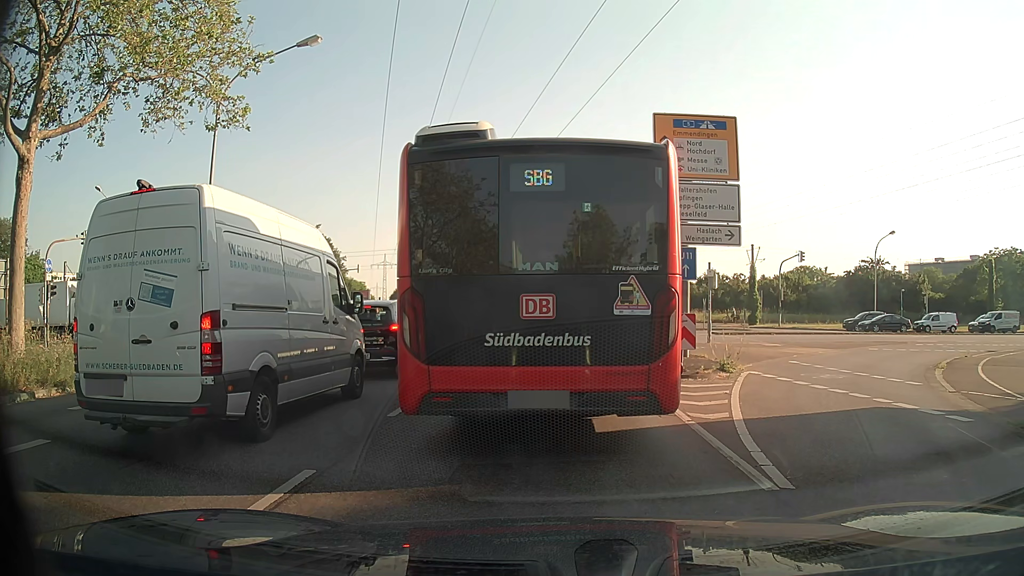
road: primary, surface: asphalt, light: Day
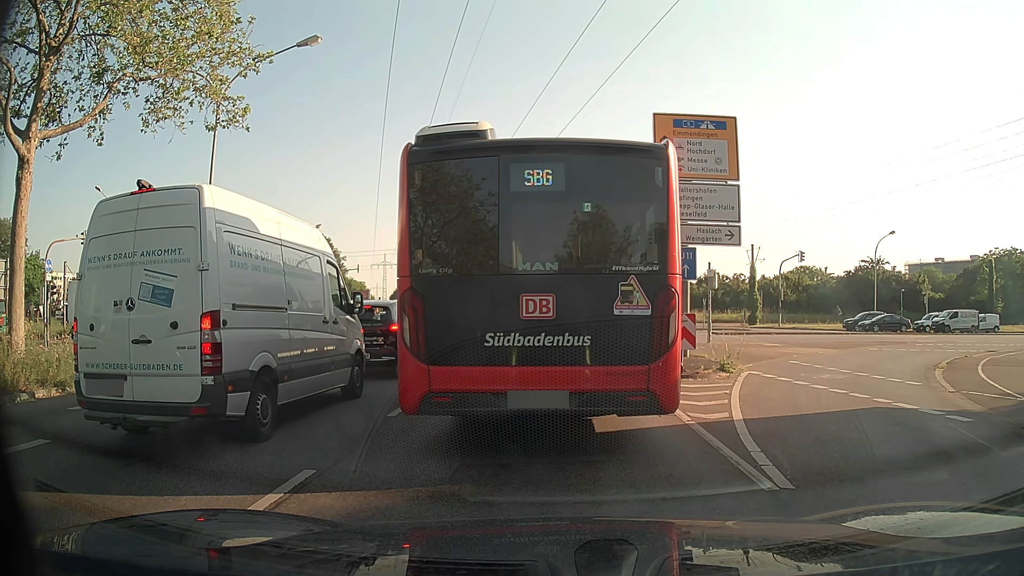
(0.0, 0.0) m; 0°
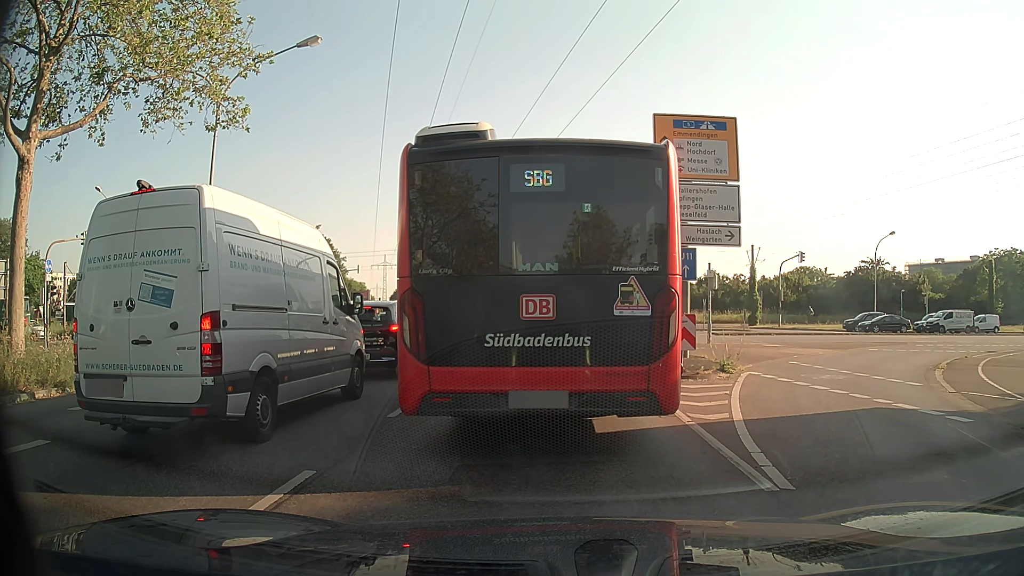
(0.0, 0.0) m; 0°
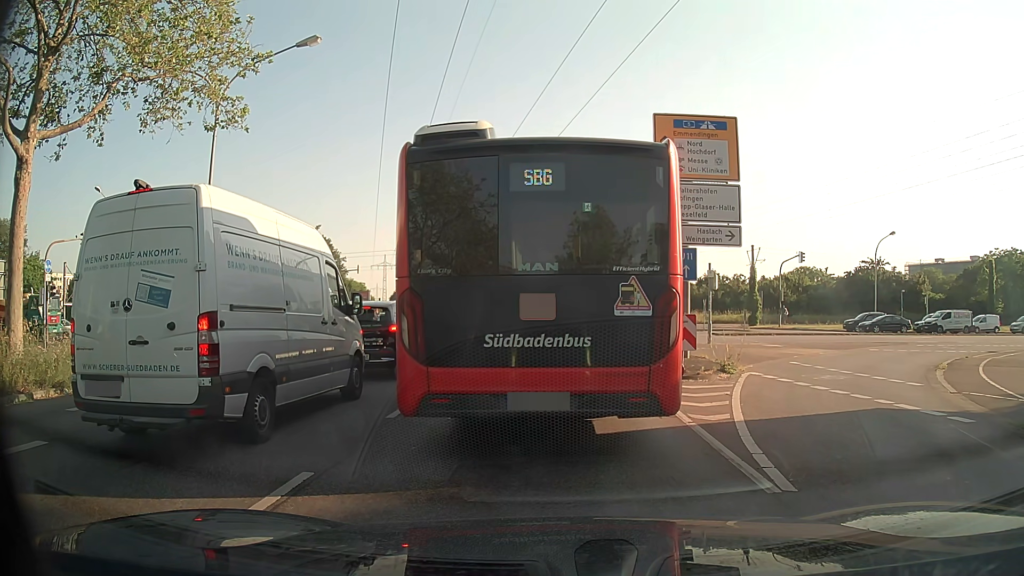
(0.0, 0.0) m; 0°
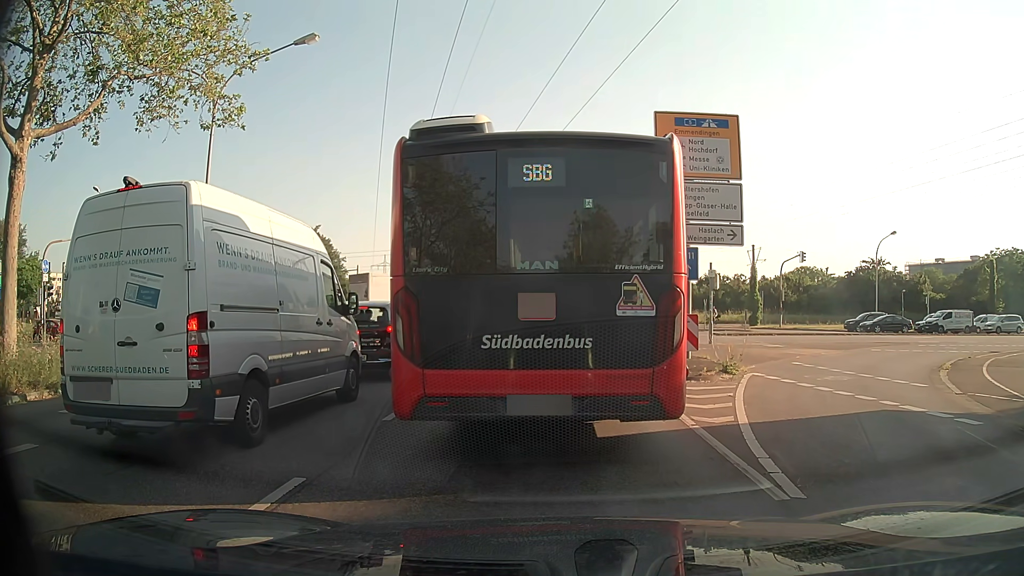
(0.0, +0.2) m; 0°
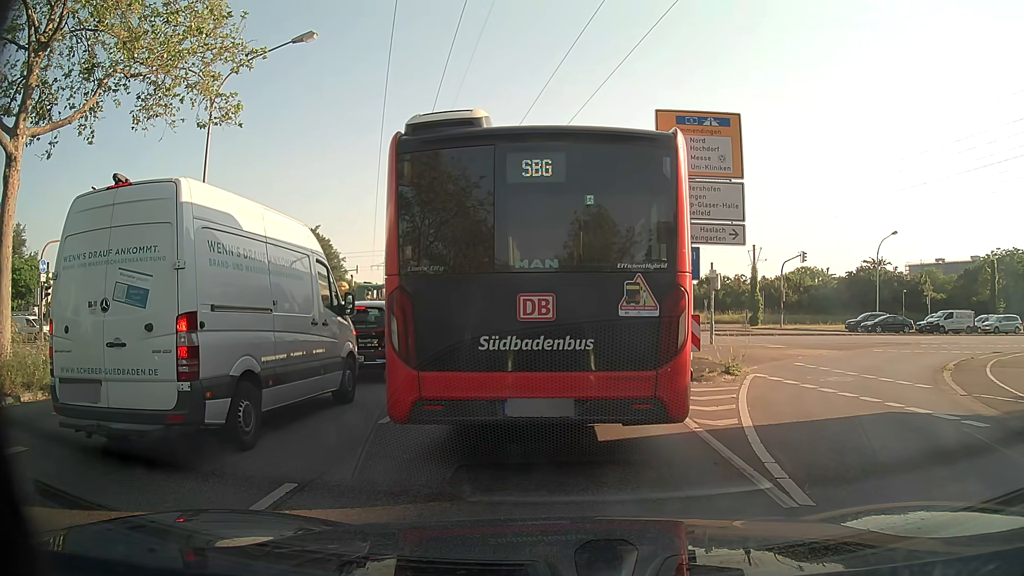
(0.0, +0.2) m; 0°
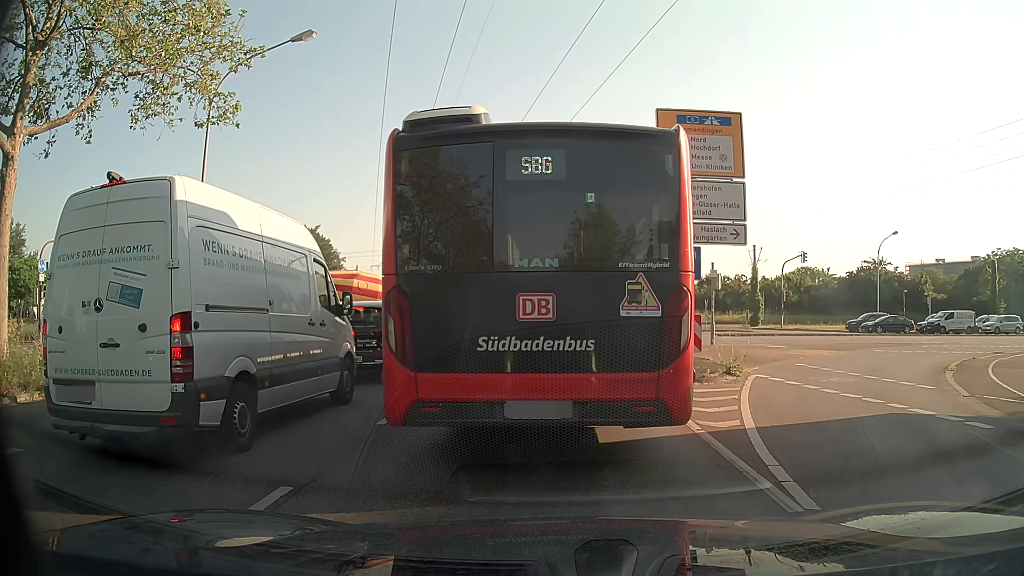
(0.0, +0.1) m; 0°
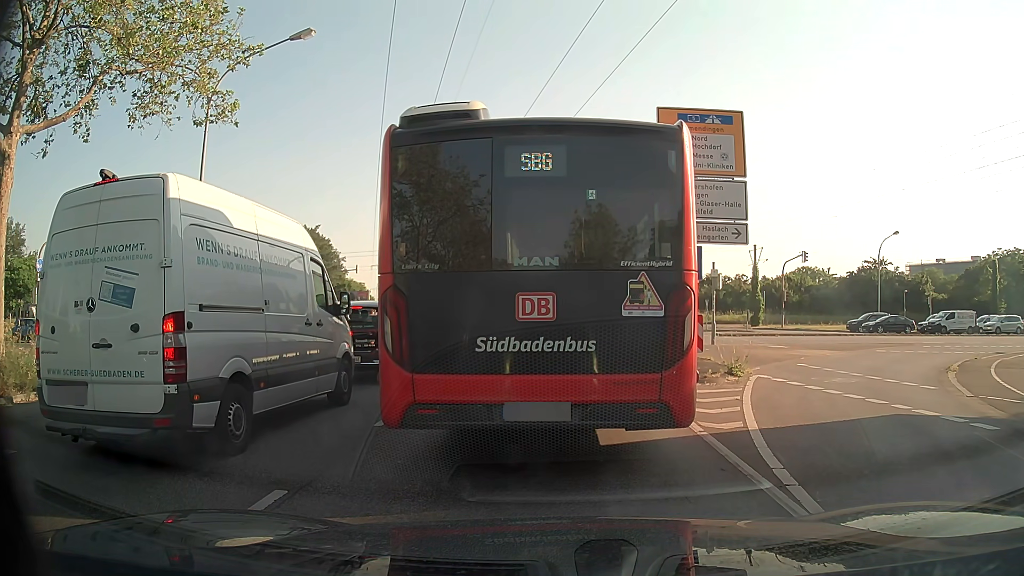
(0.0, +0.2) m; 0°
(-1, +10) (-2, +20) (-3, +30) (-4, +40) (-5, +50) (-7, +60) (-8, +70) (-10, +79) (-11, +89) (-13, +99) m
